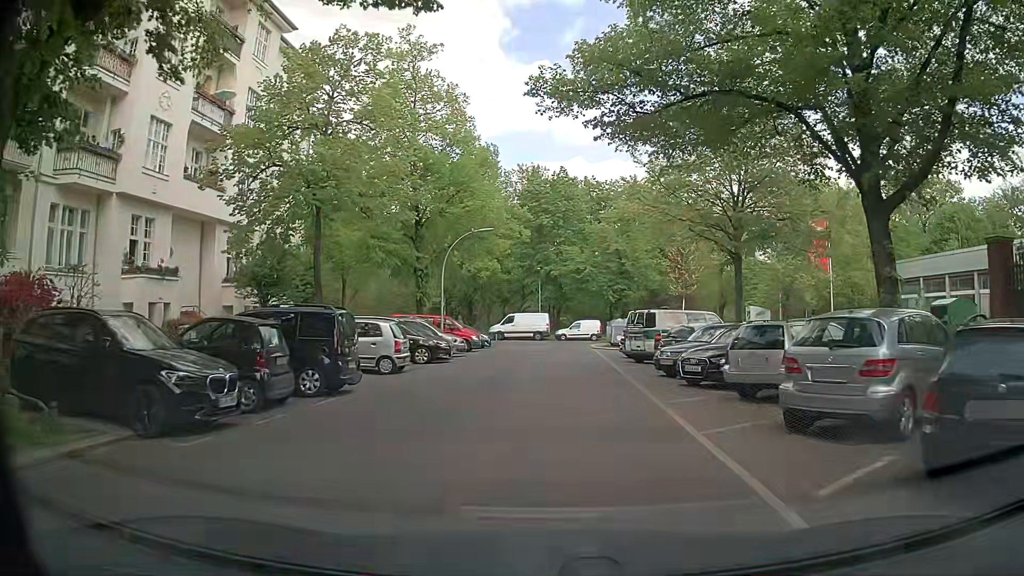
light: Day
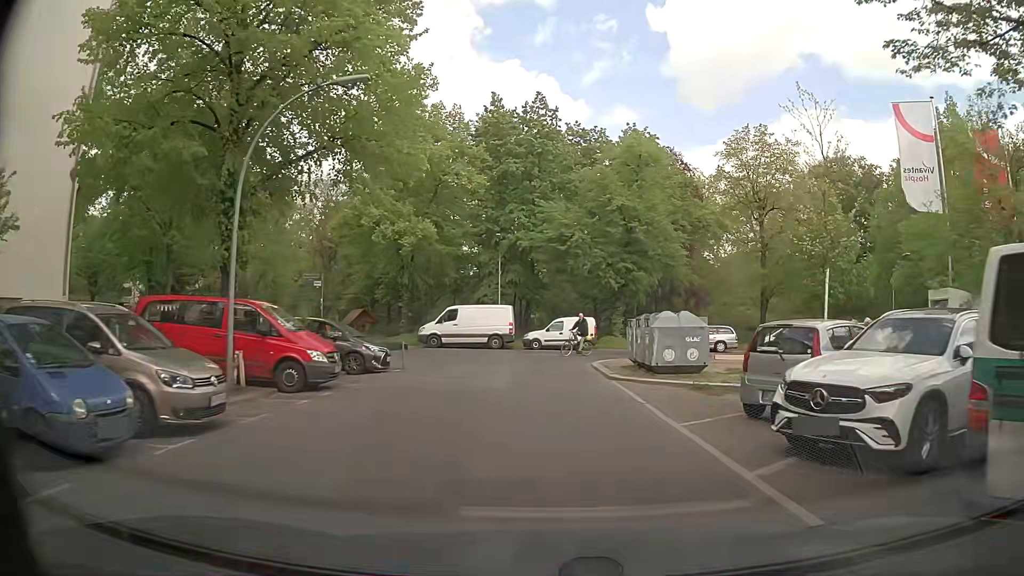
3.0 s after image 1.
(-0.1, +21.9) m; +2°
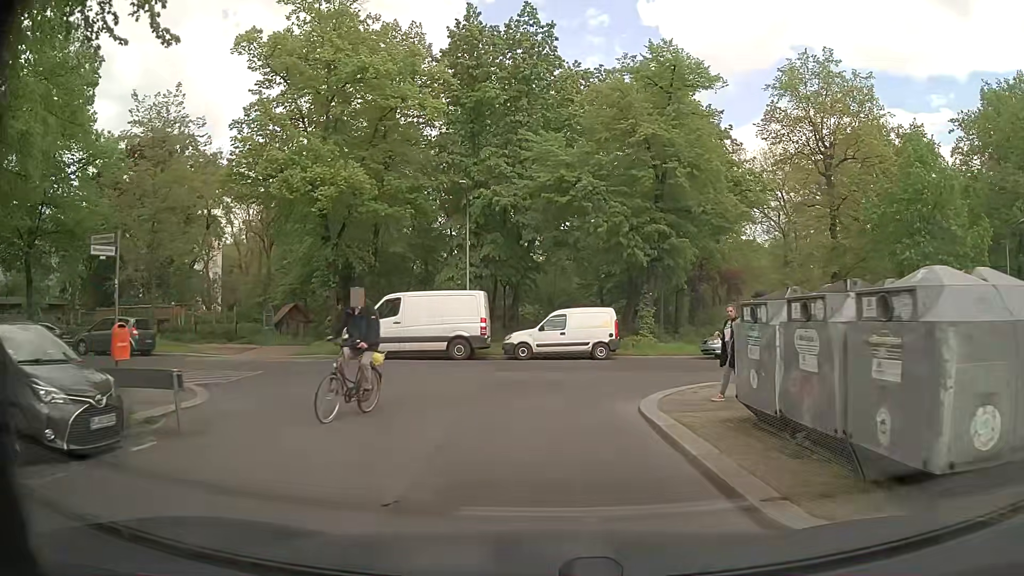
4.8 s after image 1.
(+0.1, +13.0) m; 0°
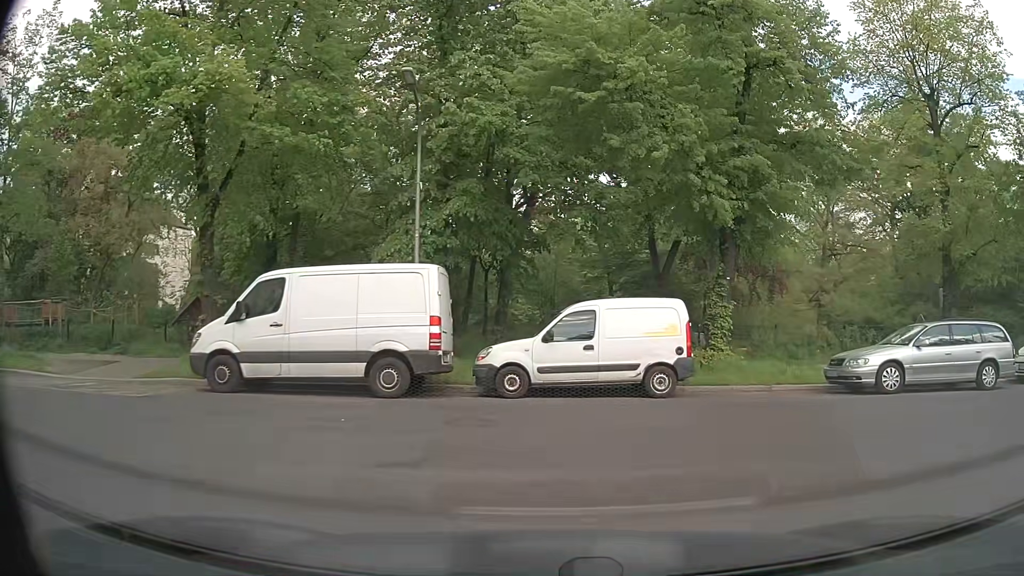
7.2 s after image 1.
(-0.4, +10.5) m; -1°
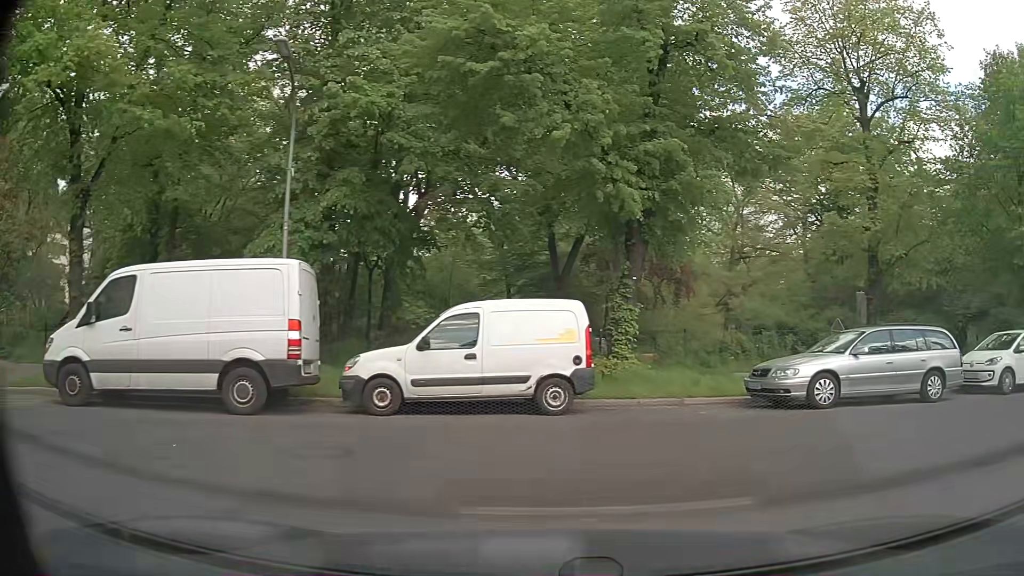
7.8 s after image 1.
(+0.1, +1.7) m; +8°
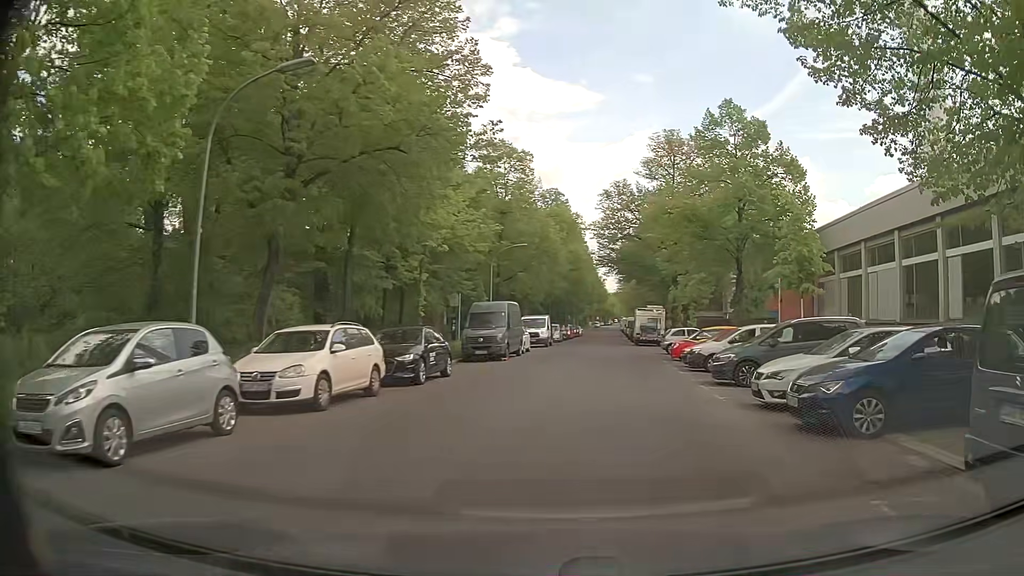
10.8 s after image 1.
(+9.3, +8.8) m; +75°
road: residential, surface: asphalt
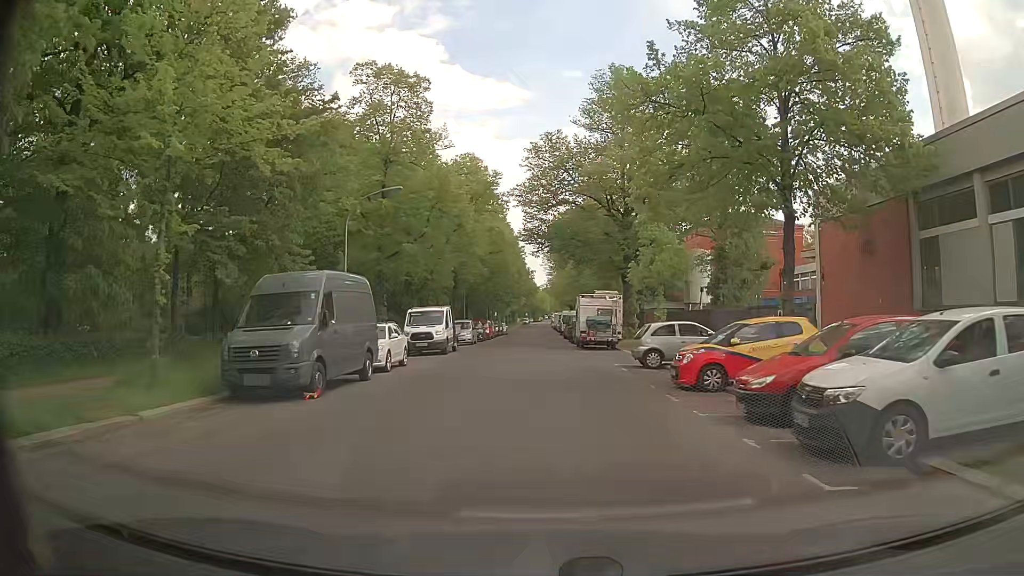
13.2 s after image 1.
(+1.7, +16.3) m; +7°
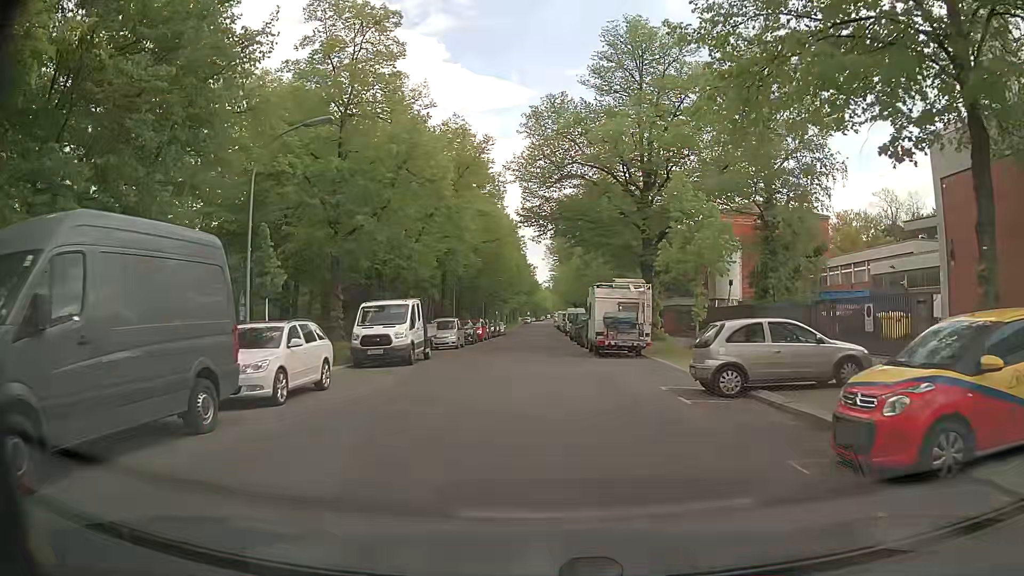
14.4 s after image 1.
(+0.1, +8.6) m; 0°
(0, +10) (0, +20) (0, +30) (0, +40) (0, +50) (0, +60) (0, +70) (0, +80) (0, +90) (0, +100) m
